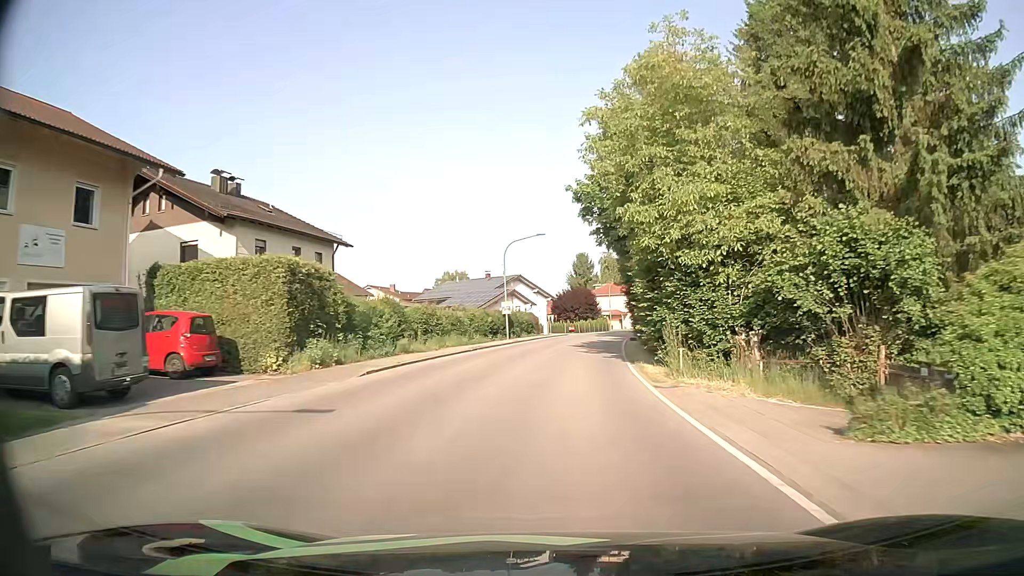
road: secondary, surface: asphalt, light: Day
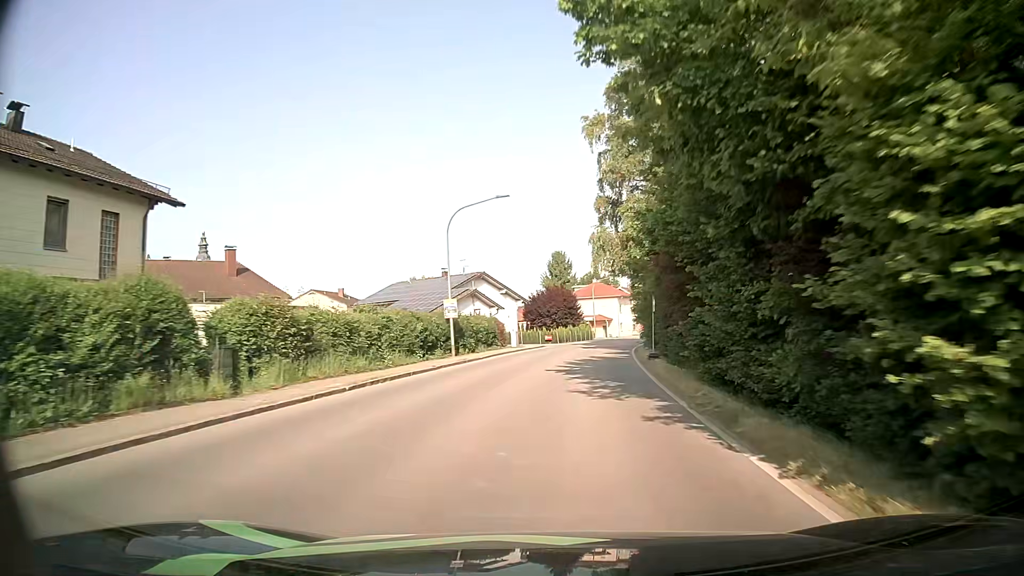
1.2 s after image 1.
(+0.2, +16.6) m; +1°
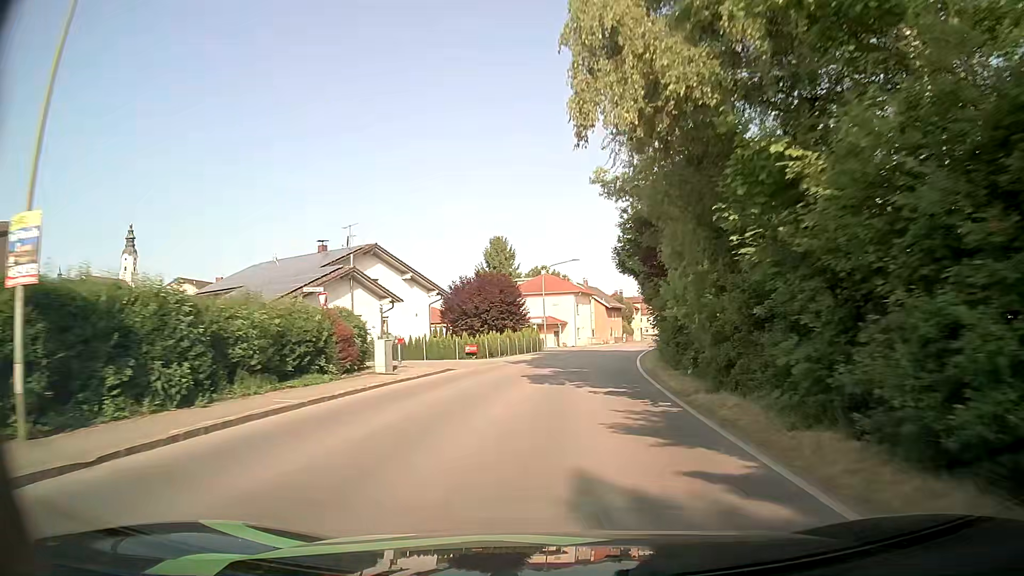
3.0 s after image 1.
(+1.1, +25.1) m; +5°
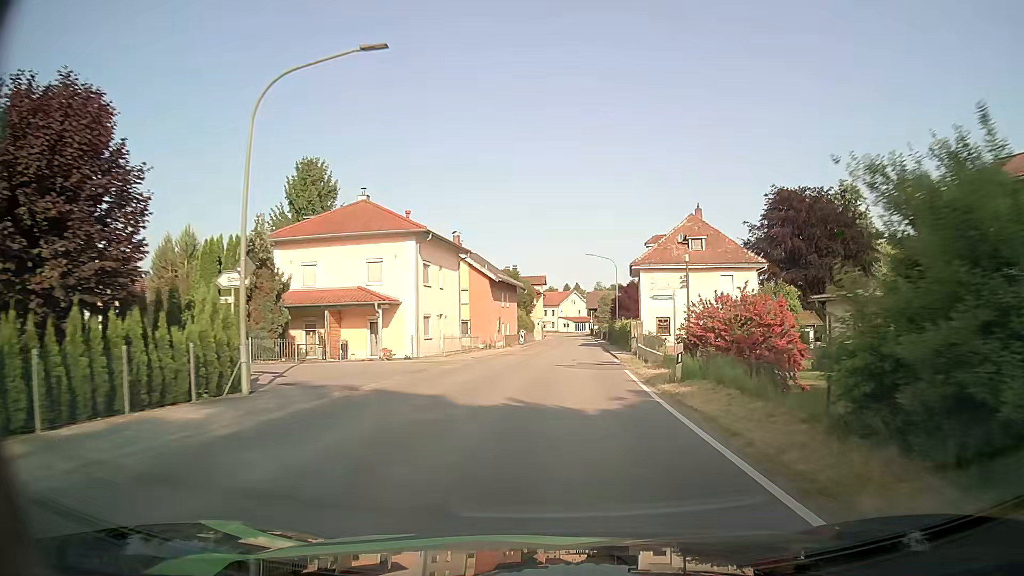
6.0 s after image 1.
(+3.8, +41.7) m; +9°
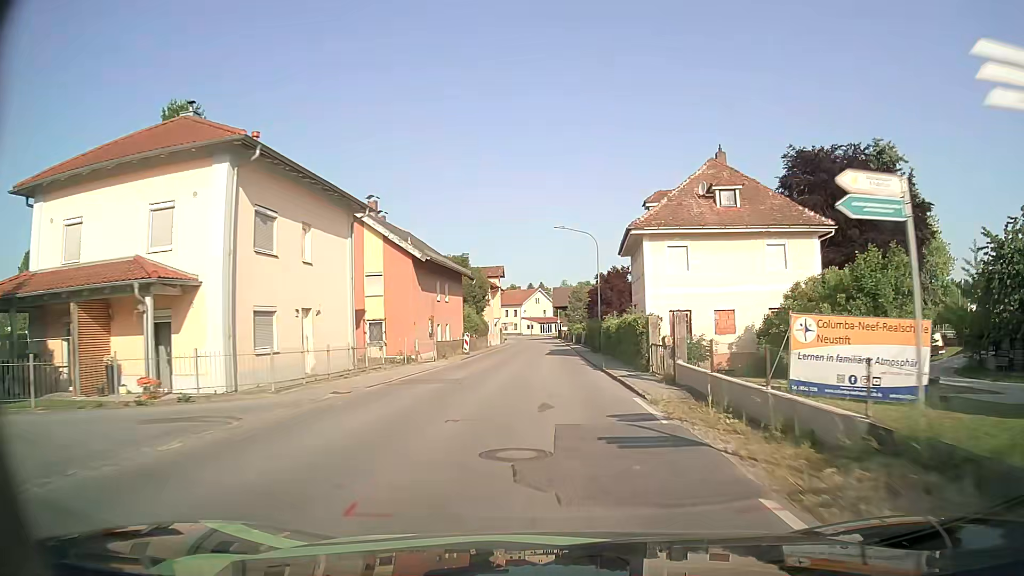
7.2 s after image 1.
(+0.6, +16.9) m; +3°
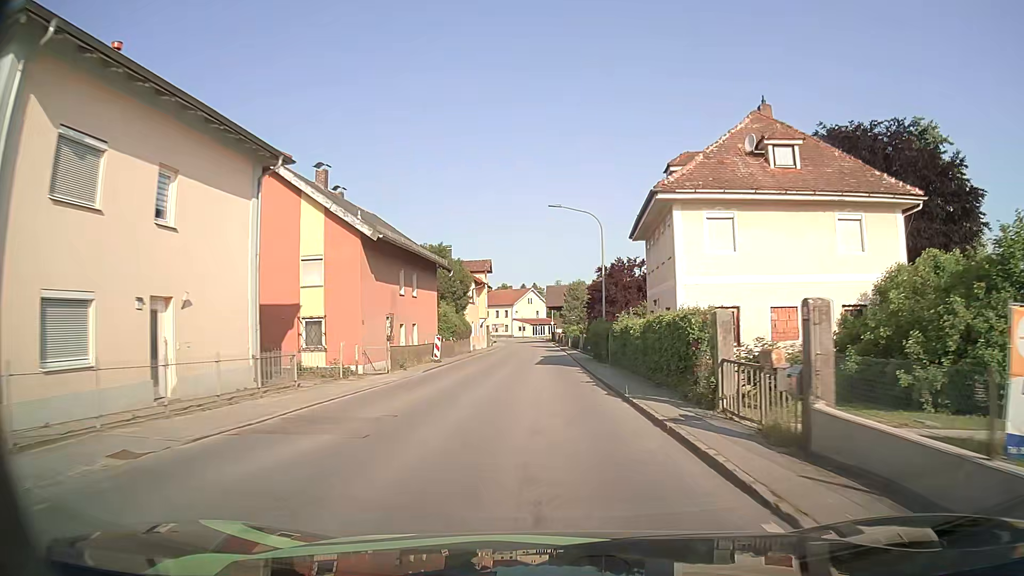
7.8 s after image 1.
(+0.1, +8.5) m; +1°
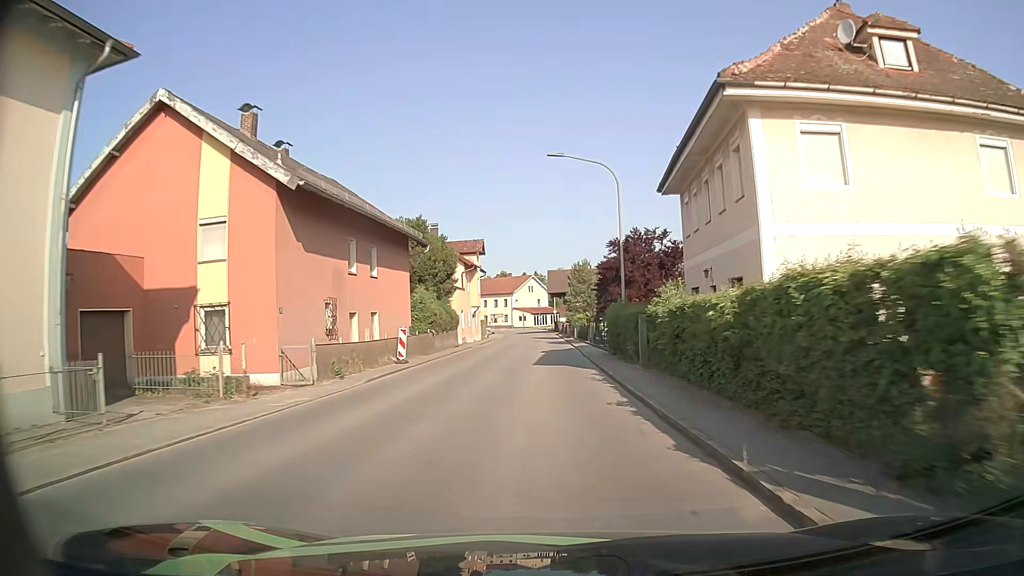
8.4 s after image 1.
(0.0, +8.4) m; 0°
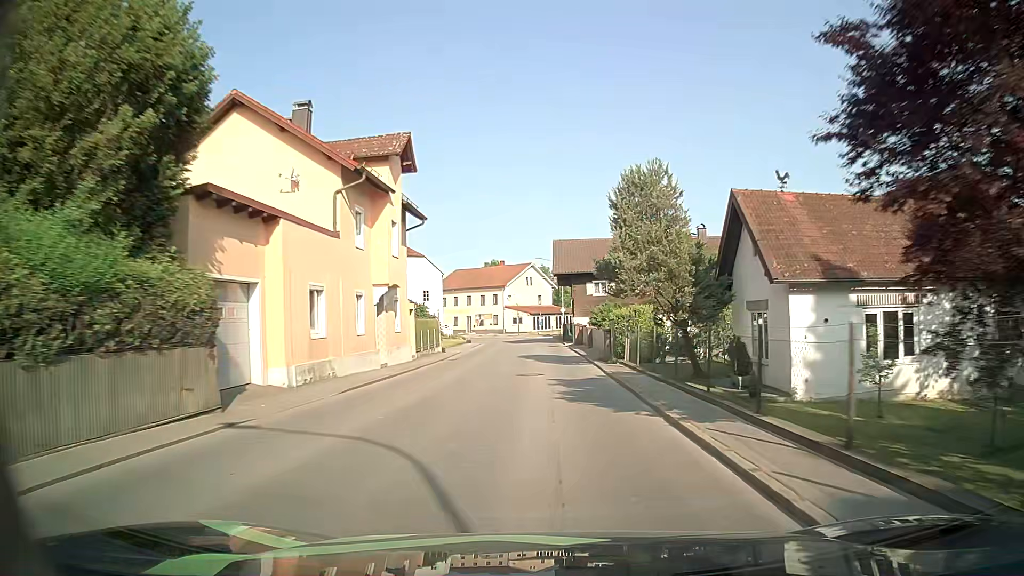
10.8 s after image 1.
(-0.2, +33.1) m; 0°
(0, +10) (0, +20) (0, +30) (-1, +40) (-1, +50) (-1, +60) (-3, +70) (-6, +79) (-10, +88) (-16, +96) m
